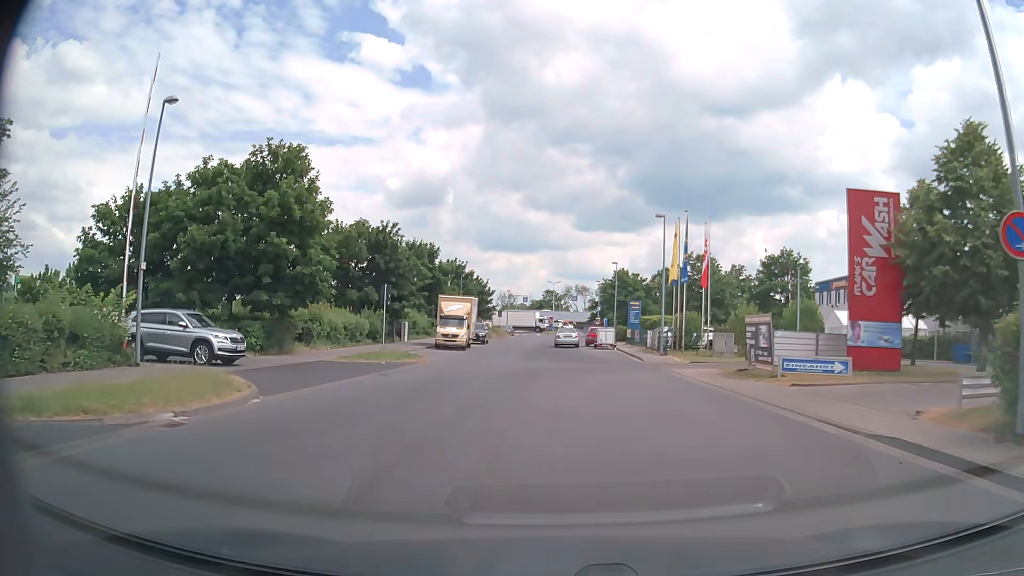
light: Day
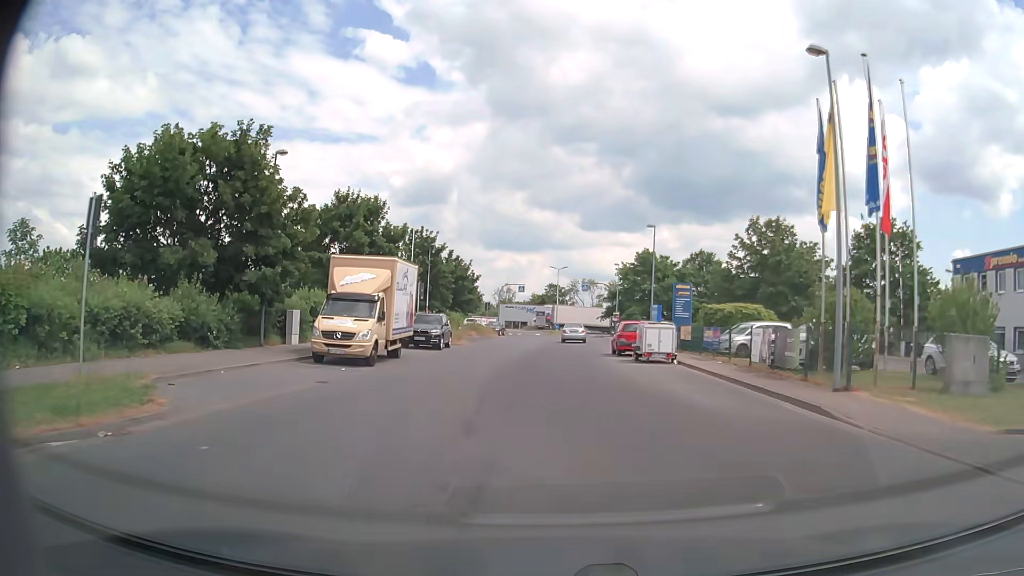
(0.0, +22.8) m; -1°
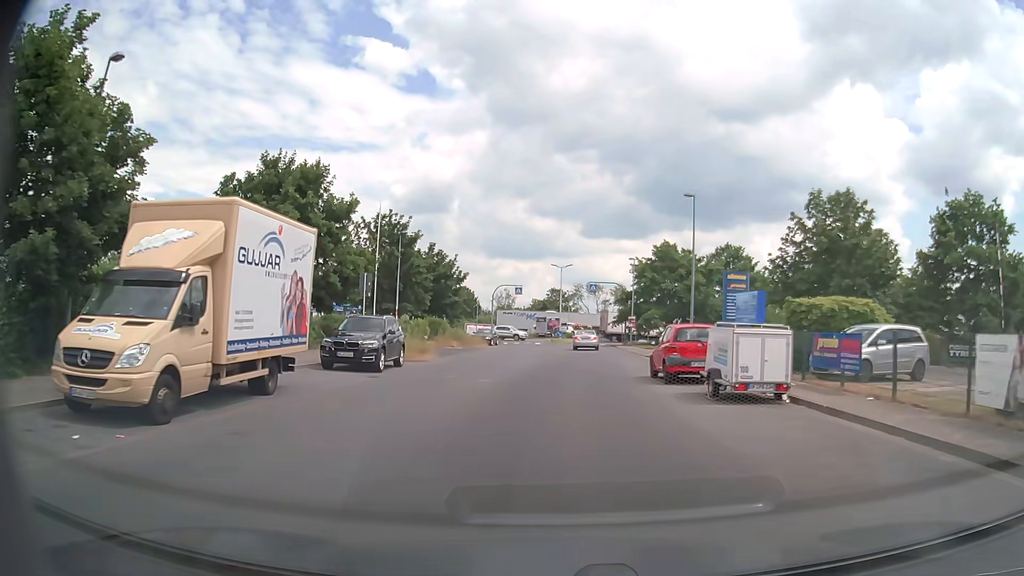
(+0.1, +11.9) m; 0°
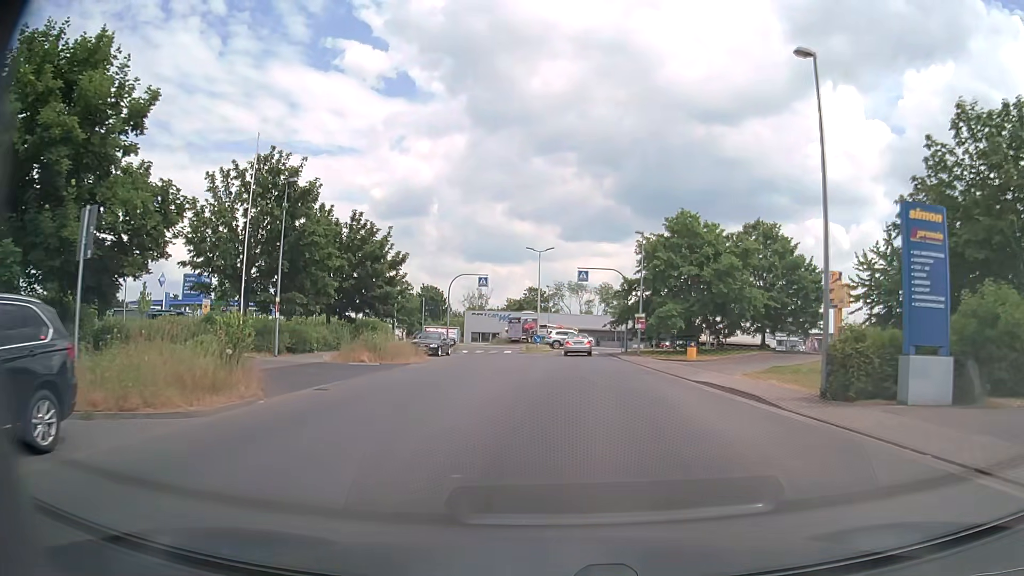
(+0.2, +17.3) m; +1°
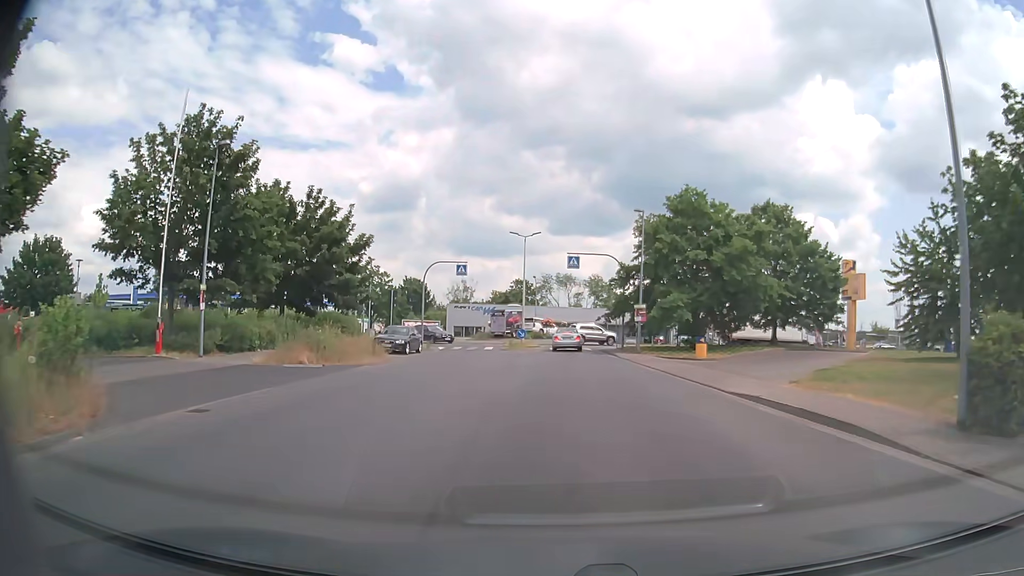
(+0.1, +5.6) m; +1°
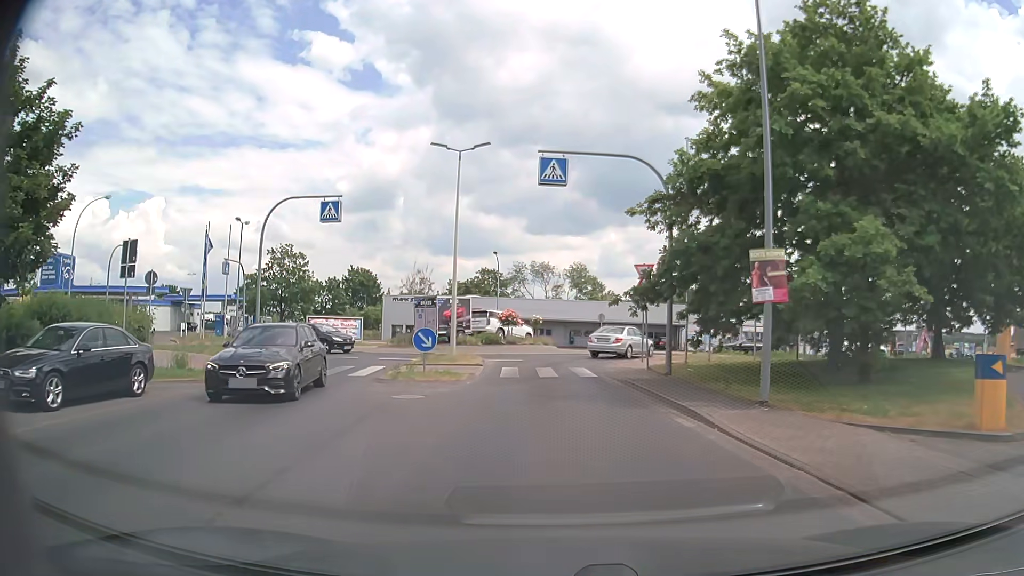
(+0.5, +24.0) m; +1°
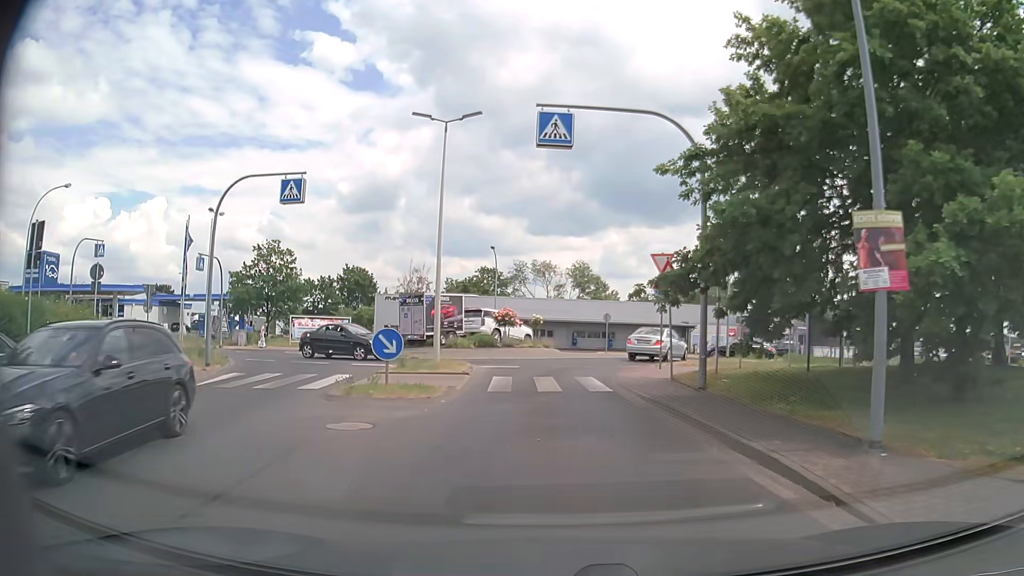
(0.0, +3.9) m; 0°
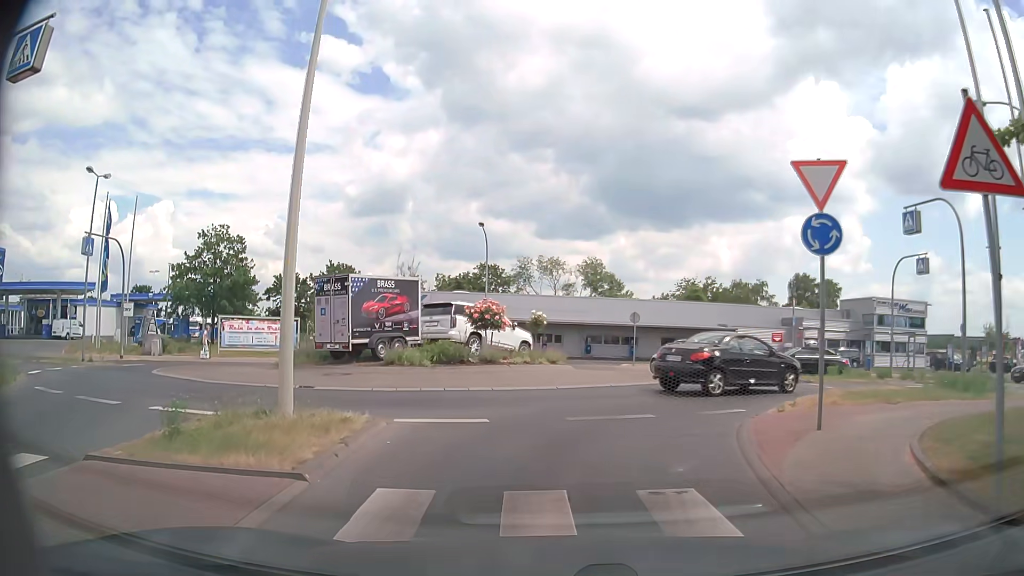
(-0.1, +12.5) m; -1°
